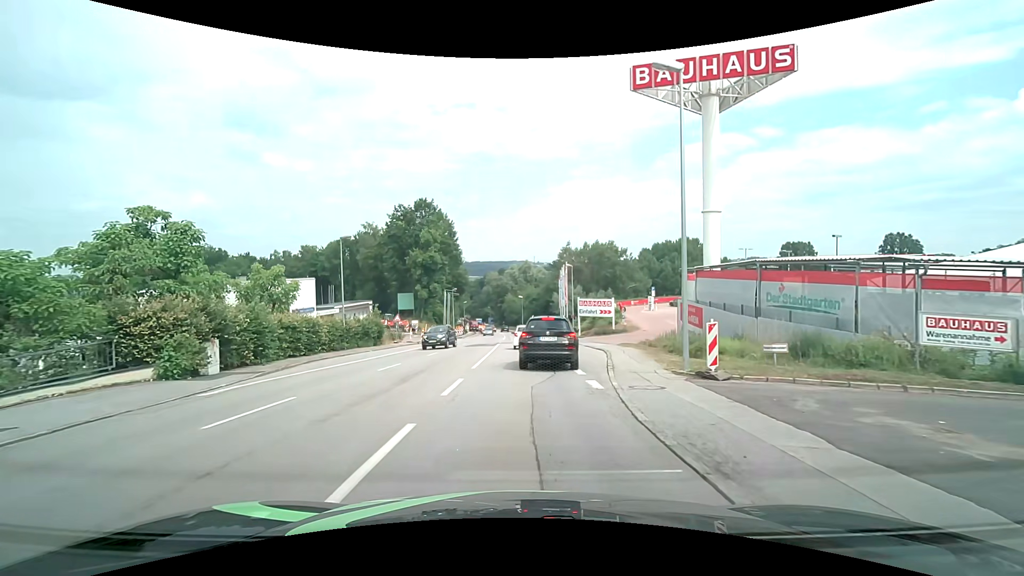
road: tertiary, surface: asphalt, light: Day
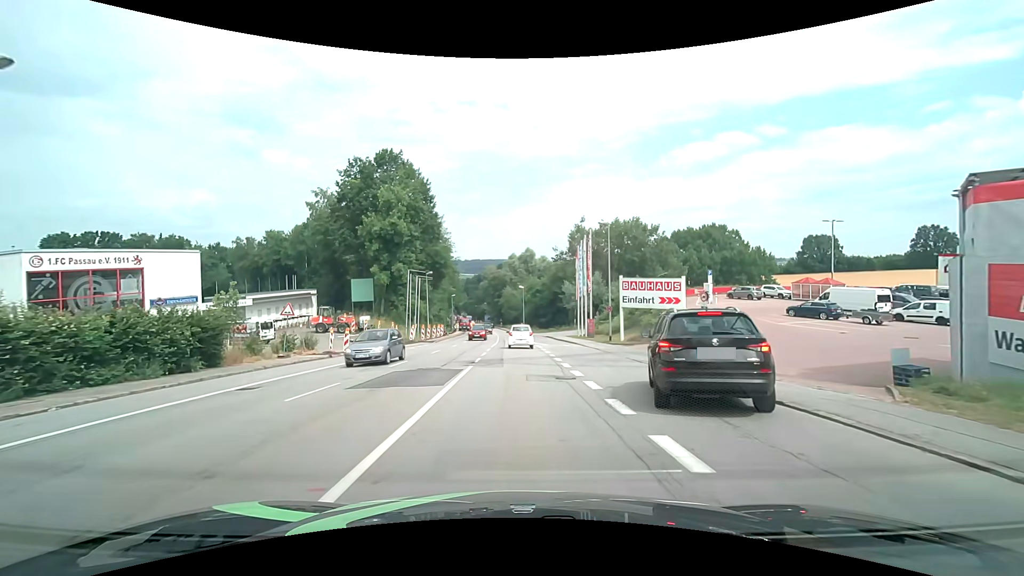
(+0.1, +24.5) m; 0°
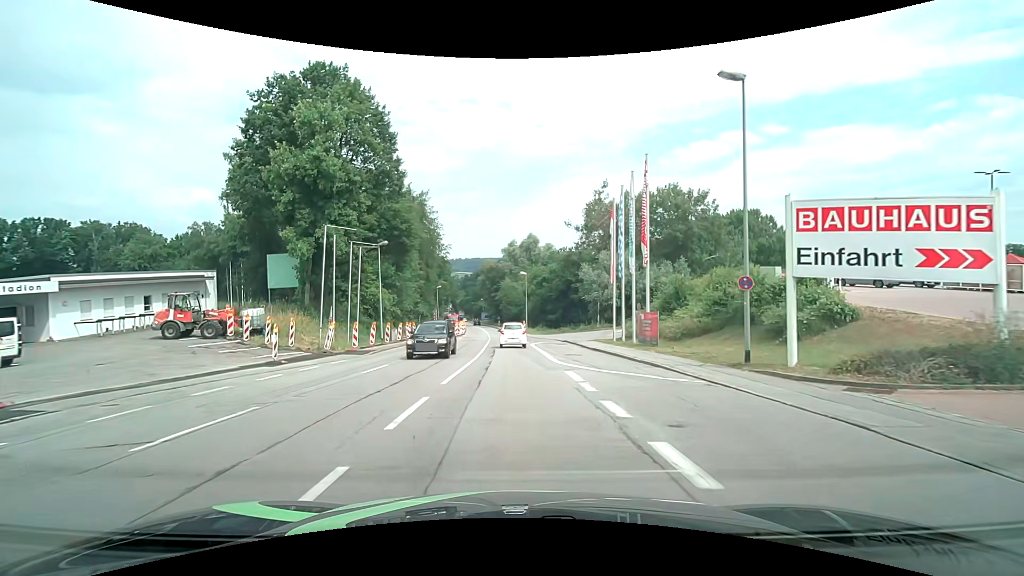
(-0.1, +21.5) m; 0°
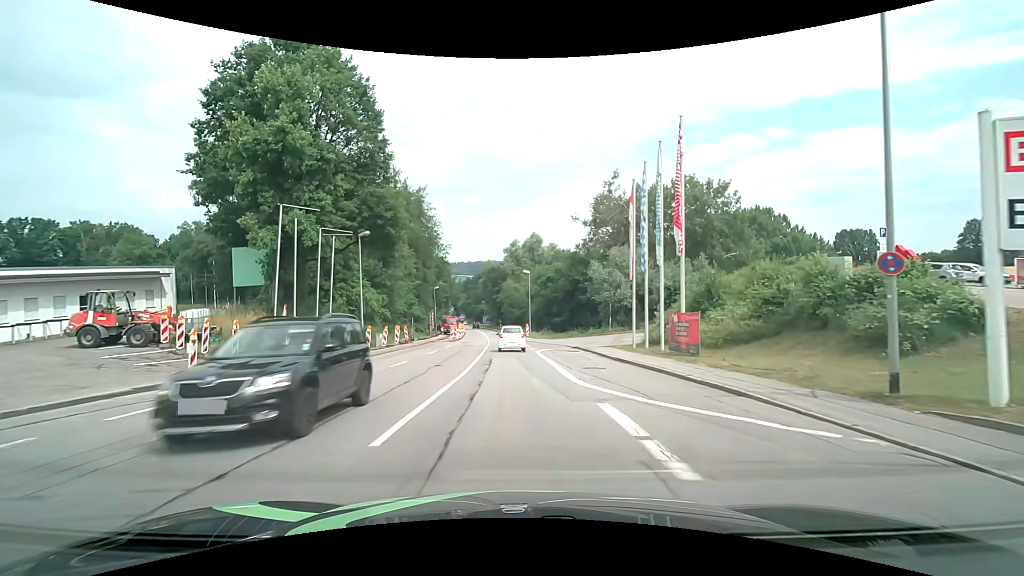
(0.0, +5.6) m; 0°
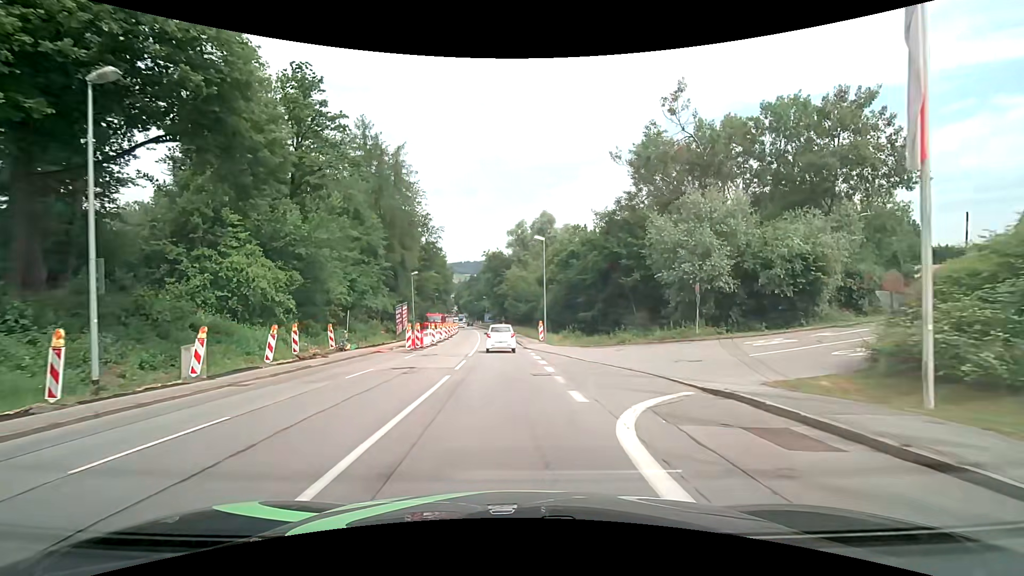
(-0.1, +22.5) m; -1°
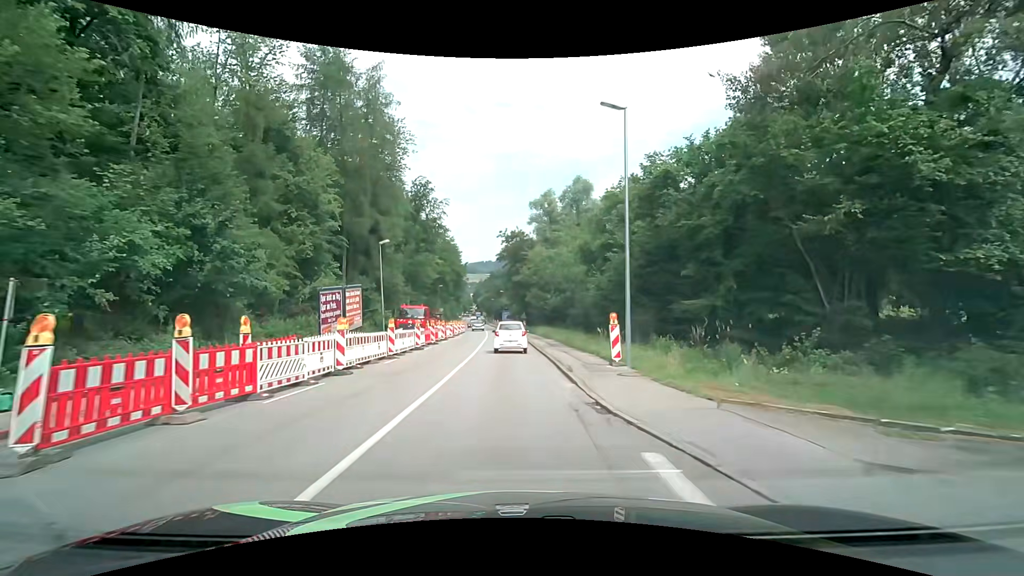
(-0.5, +23.1) m; -2°
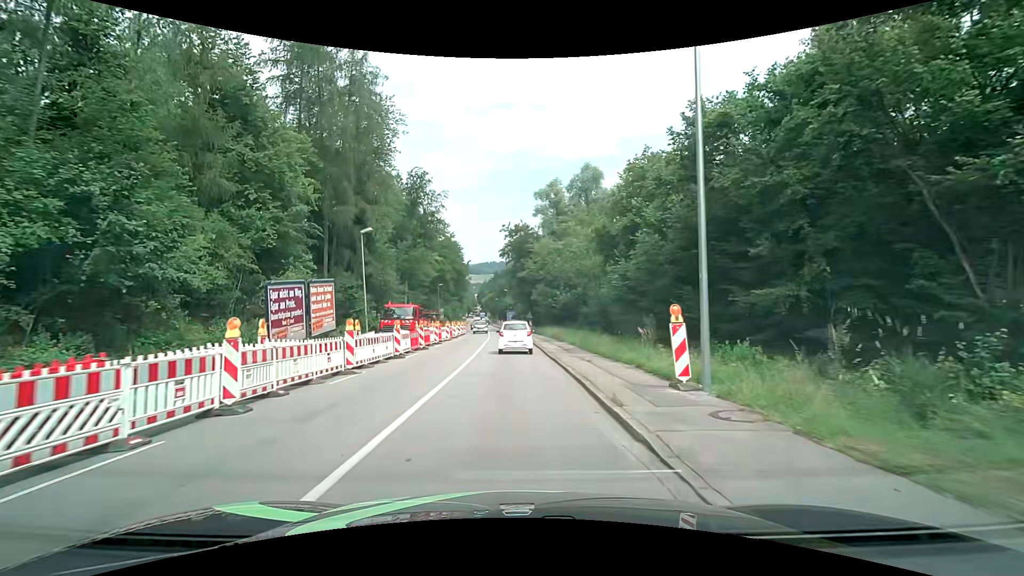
(0.0, +5.8) m; -1°
